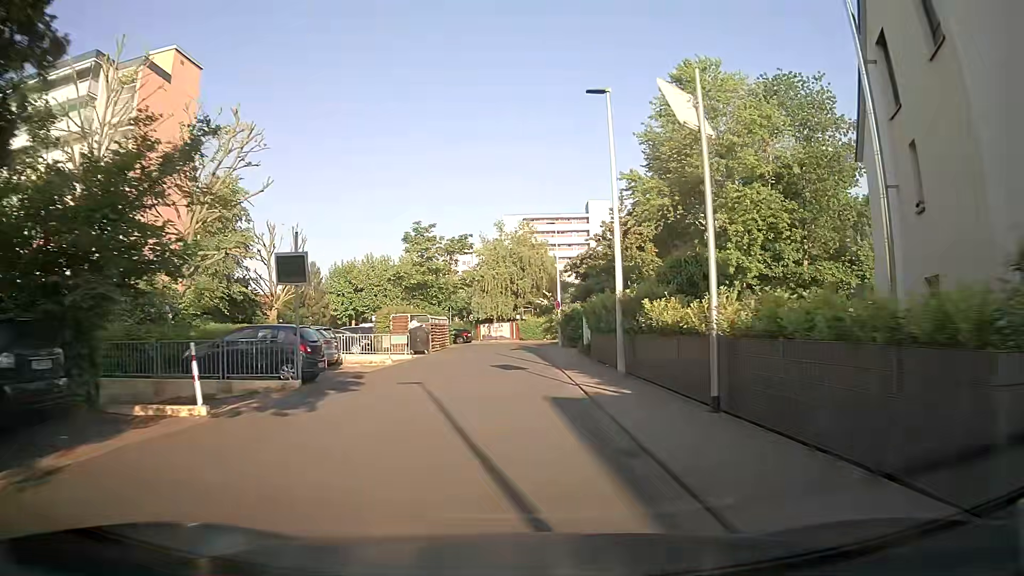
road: residential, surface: asphalt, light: Day
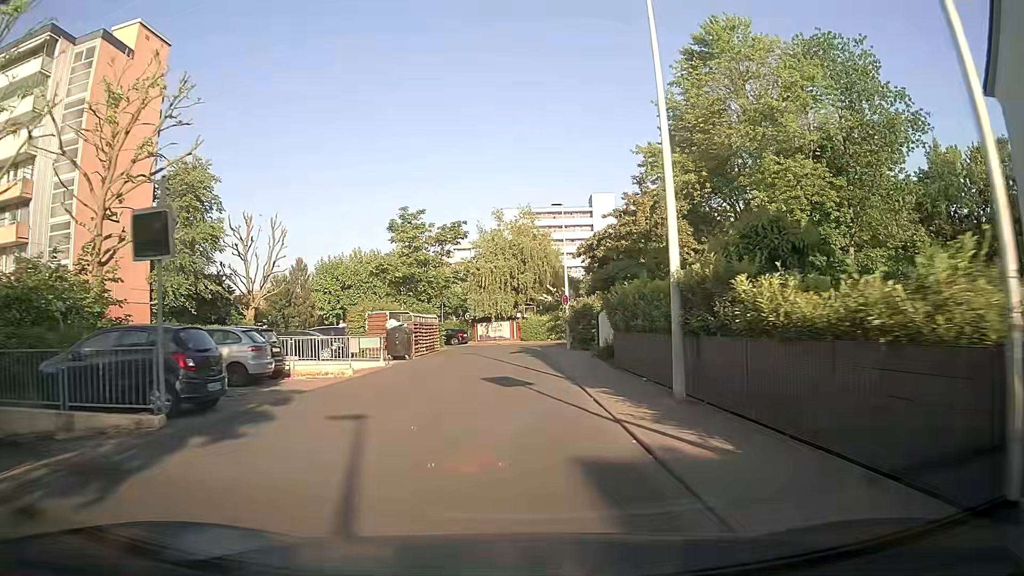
(0.0, +6.3) m; +1°
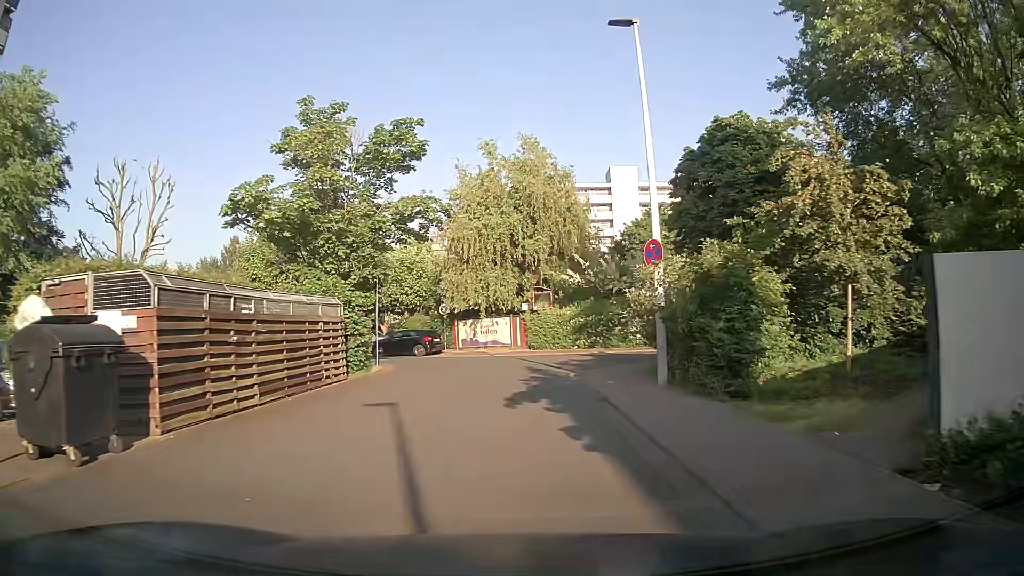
(-0.3, +22.6) m; -1°
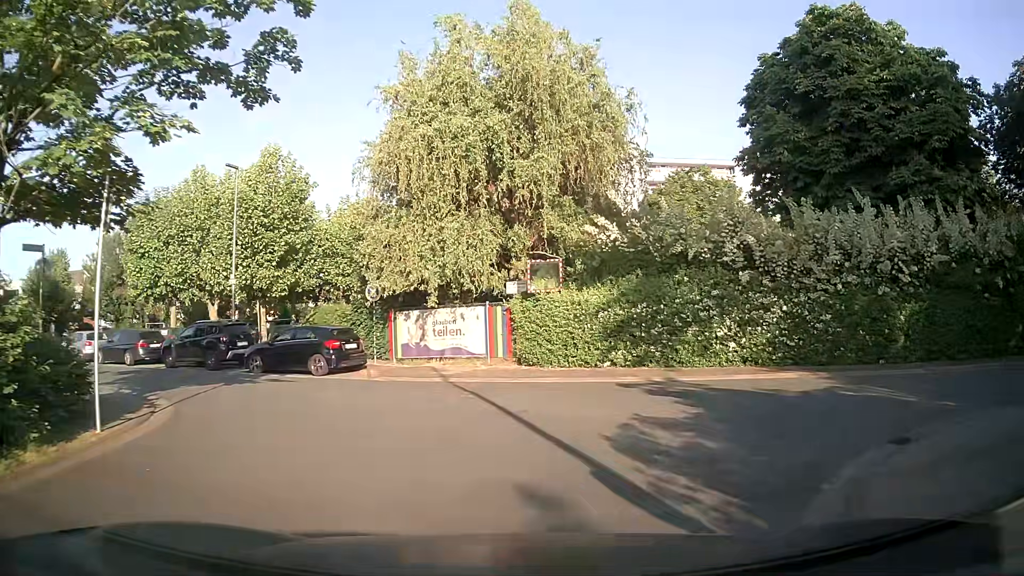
(+0.2, +15.9) m; +1°
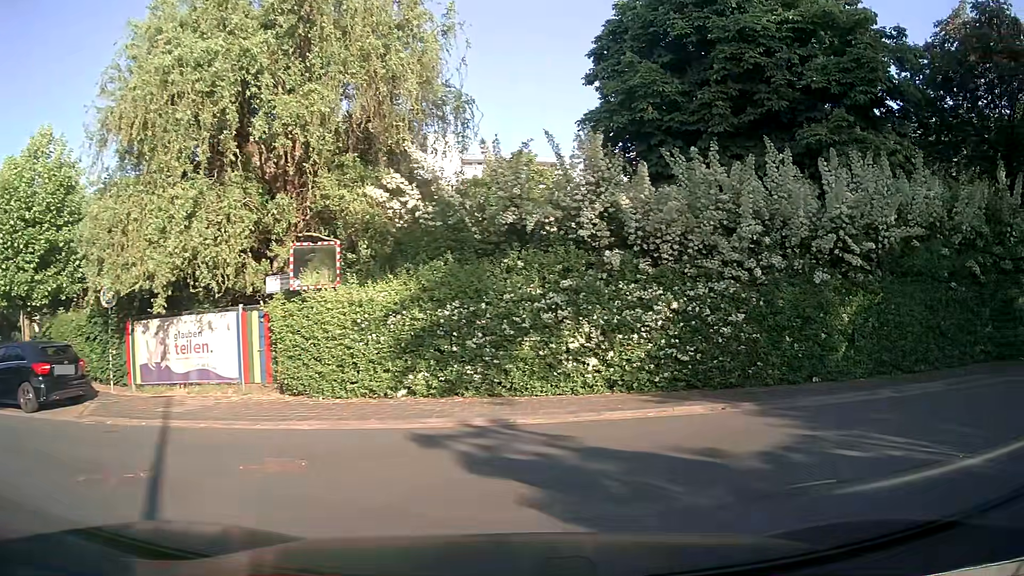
(+0.7, +5.6) m; +15°
